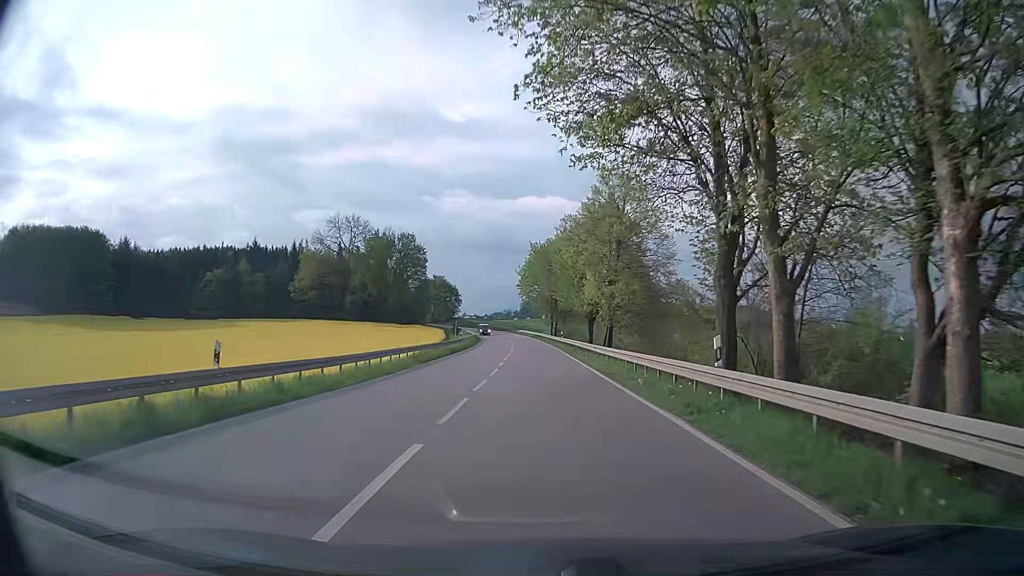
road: secondary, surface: asphalt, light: Day
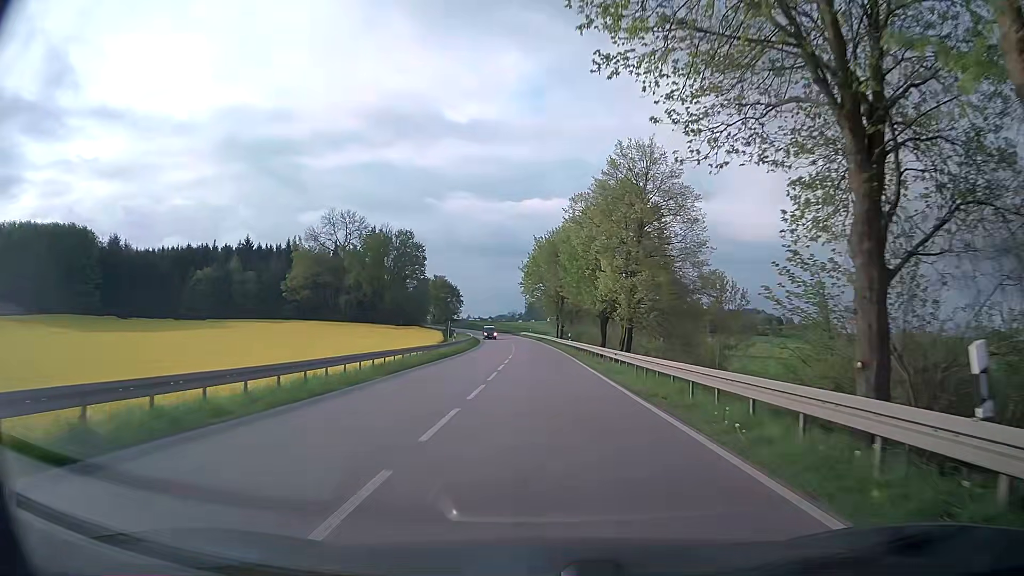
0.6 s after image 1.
(0.0, +7.8) m; 0°
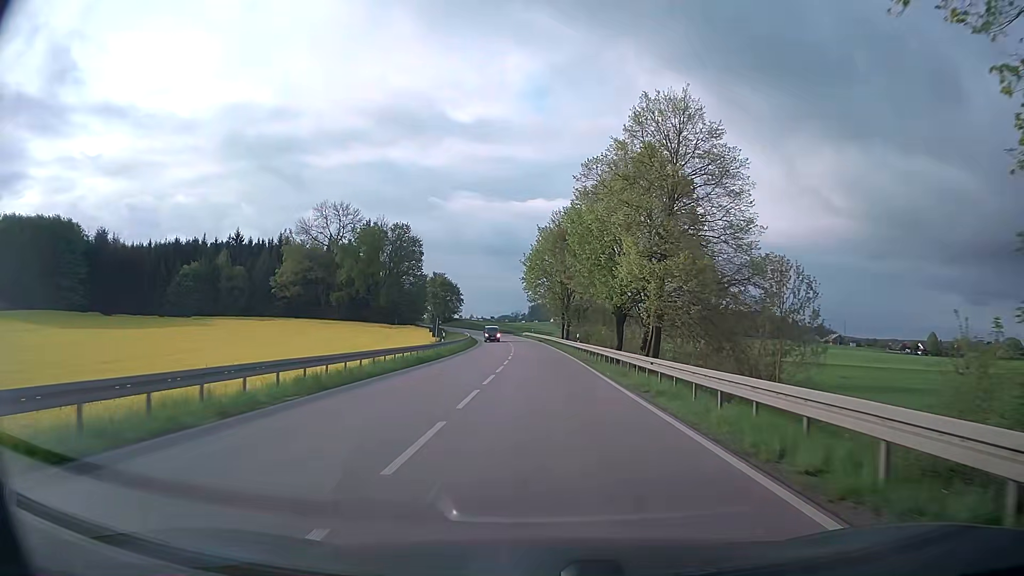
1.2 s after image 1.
(0.0, +8.3) m; 0°
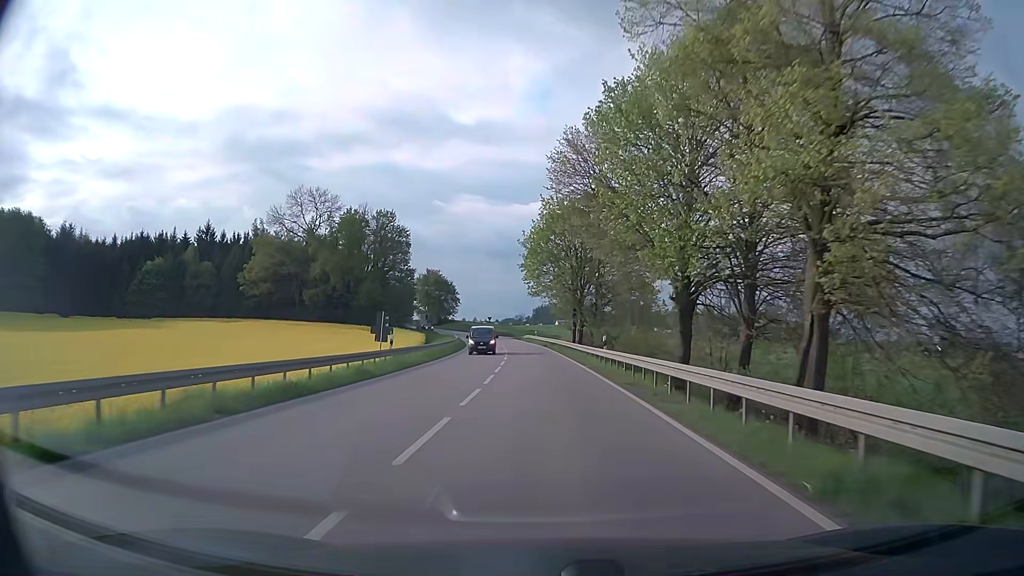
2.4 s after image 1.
(-0.1, +17.8) m; 0°
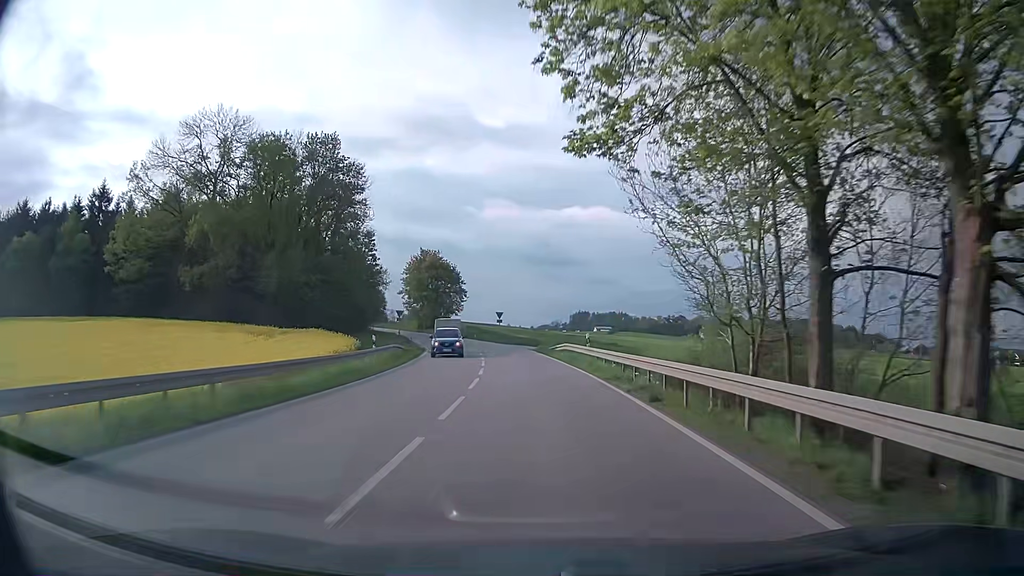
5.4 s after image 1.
(-1.1, +50.8) m; -3°
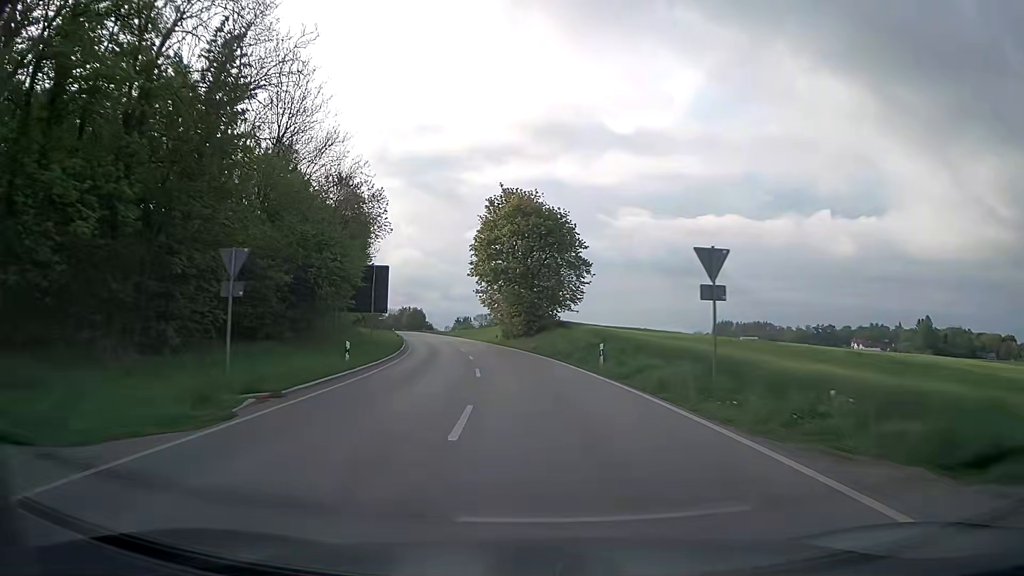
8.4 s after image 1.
(-4.7, +56.7) m; -11°
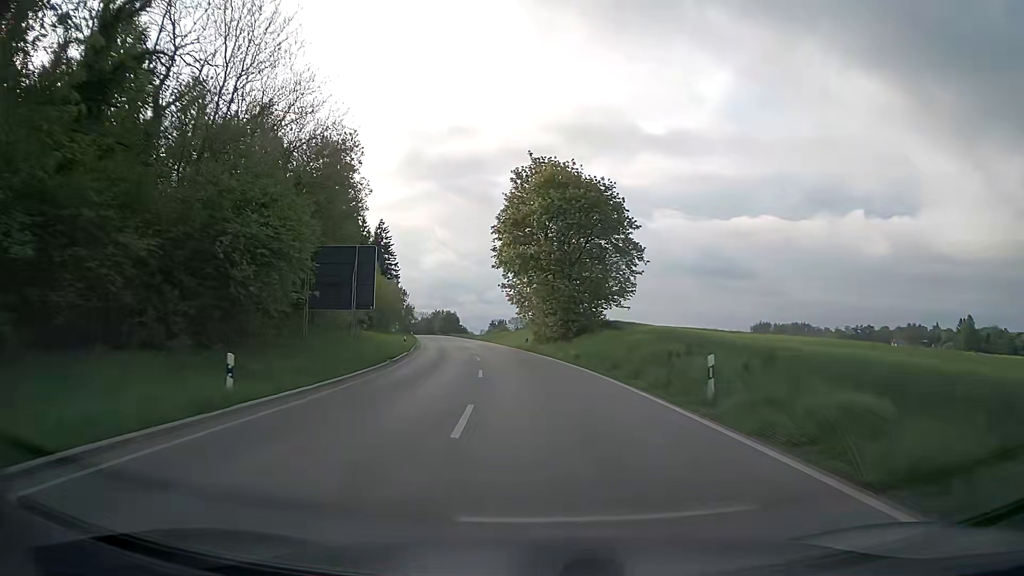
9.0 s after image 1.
(-0.3, +11.9) m; -2°
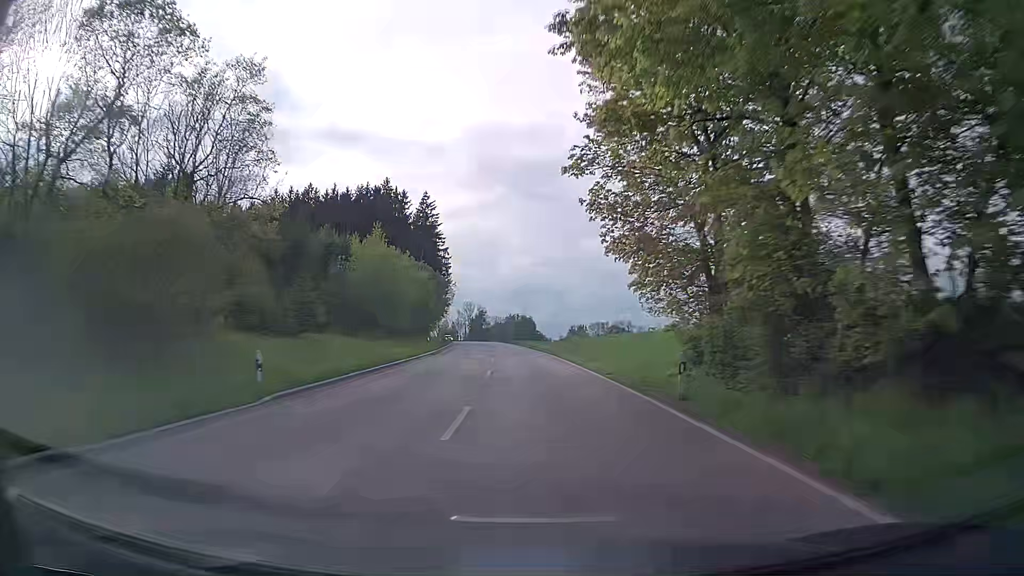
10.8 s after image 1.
(-2.8, +36.4) m; -8°
(0, +10) (0, +20) (-1, +30) (-1, +40) (-2, +50) (-3, +60) (-4, +70) (-5, +80) (-7, +90) (-8, +100) m
